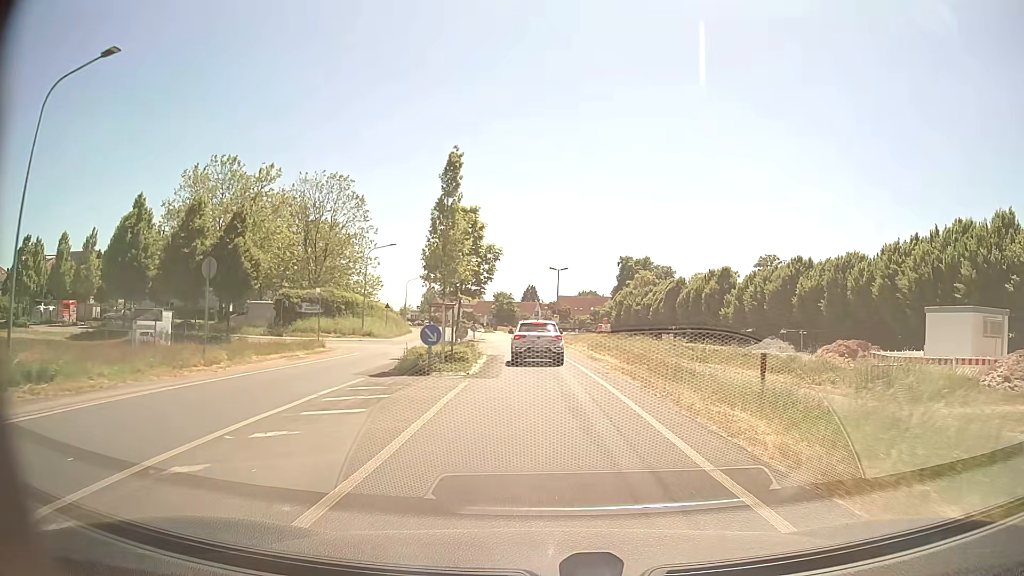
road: tertiary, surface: asphalt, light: Day
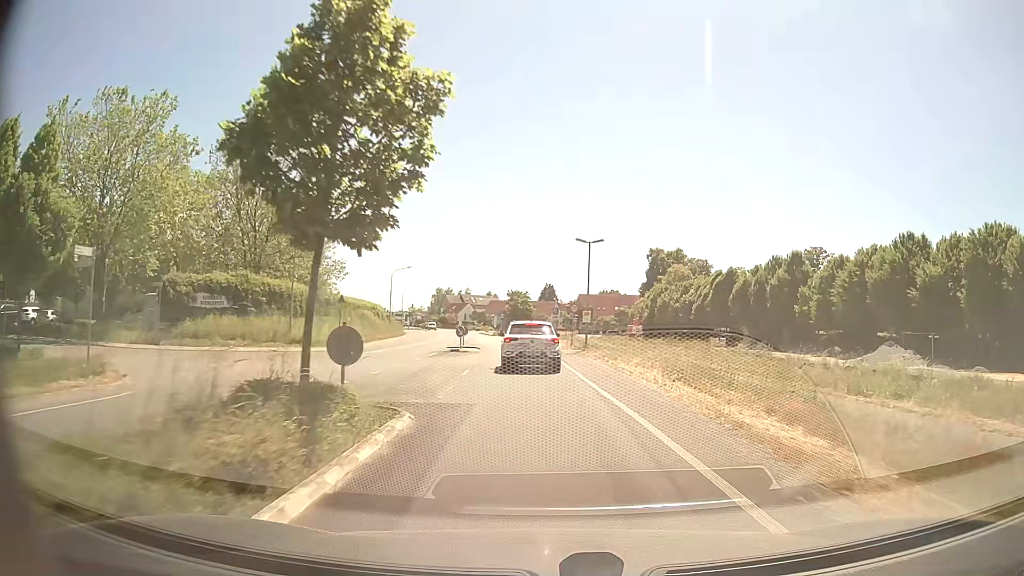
(-0.3, +19.6) m; -2°
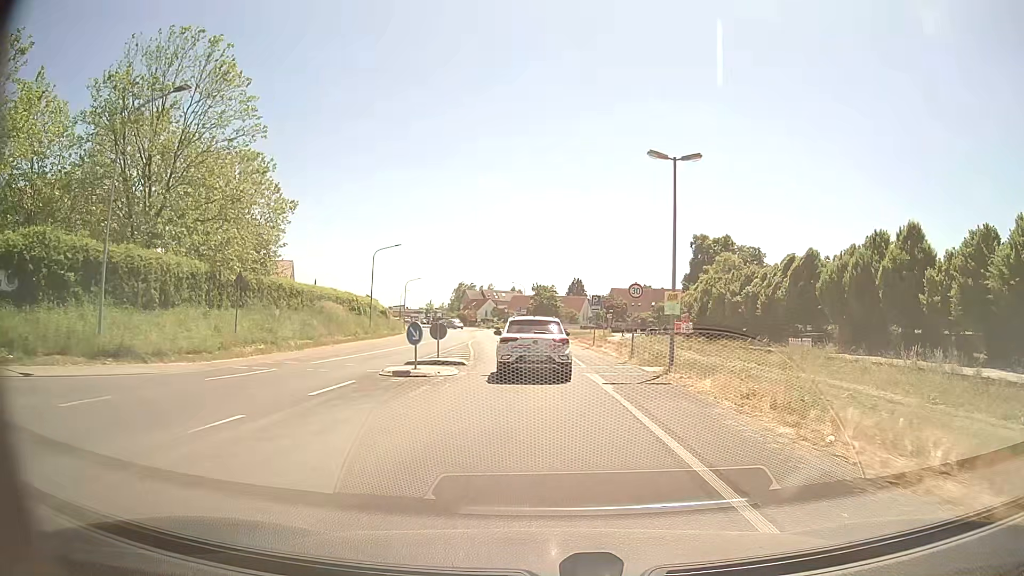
(-0.4, +18.7) m; -2°
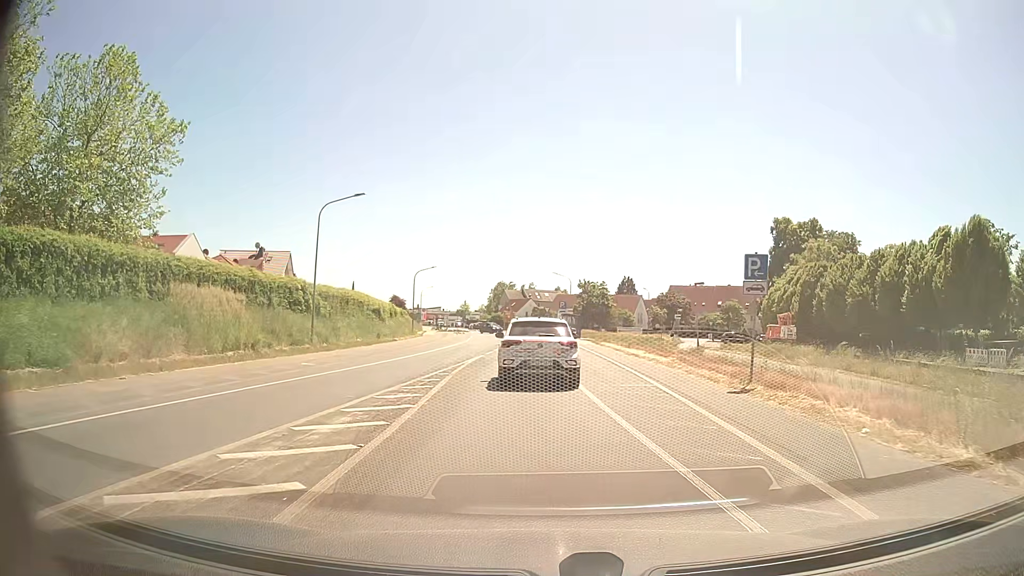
(-0.7, +23.0) m; -4°
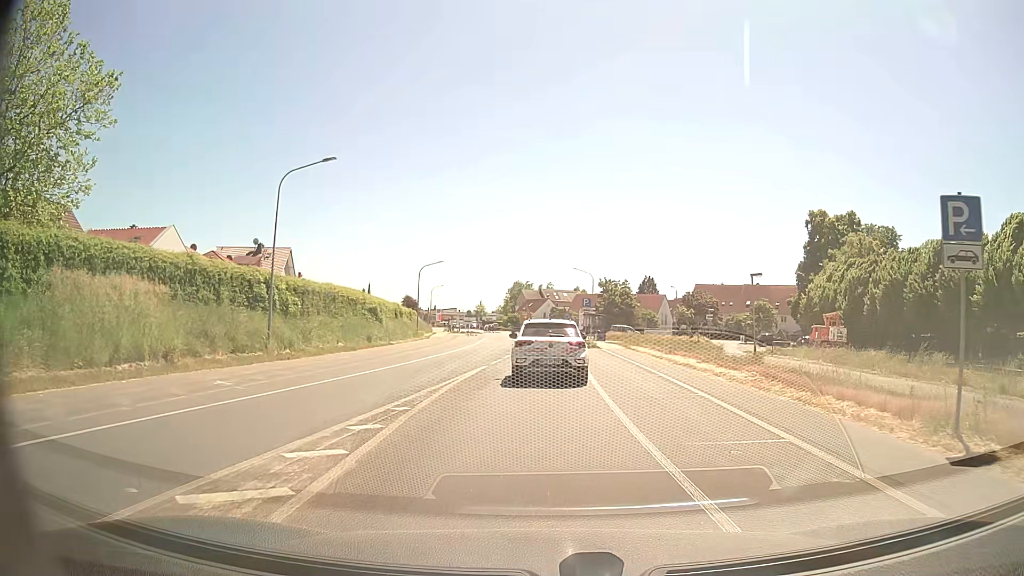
(-0.1, +7.8) m; -1°
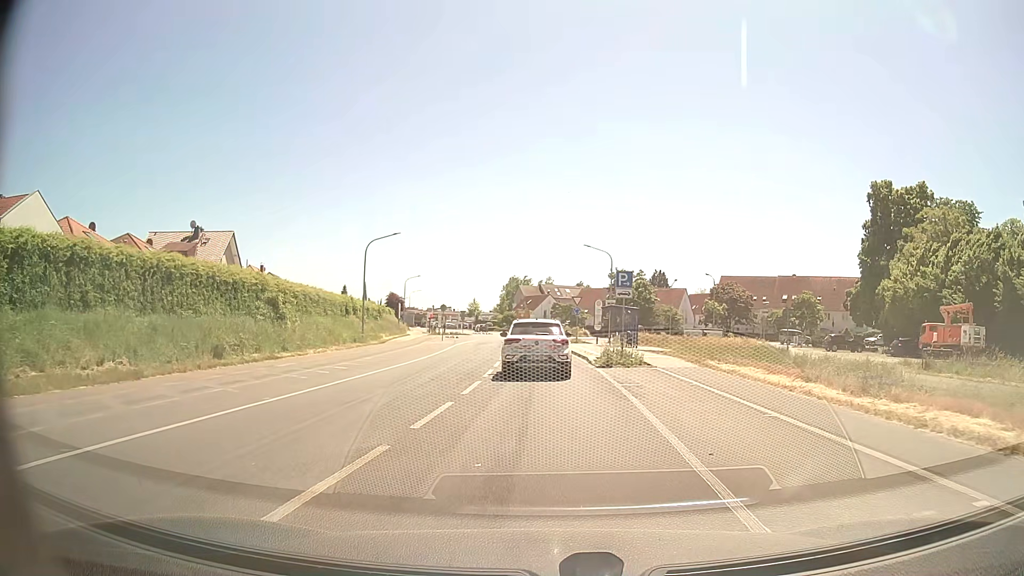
(0.0, +20.9) m; 0°
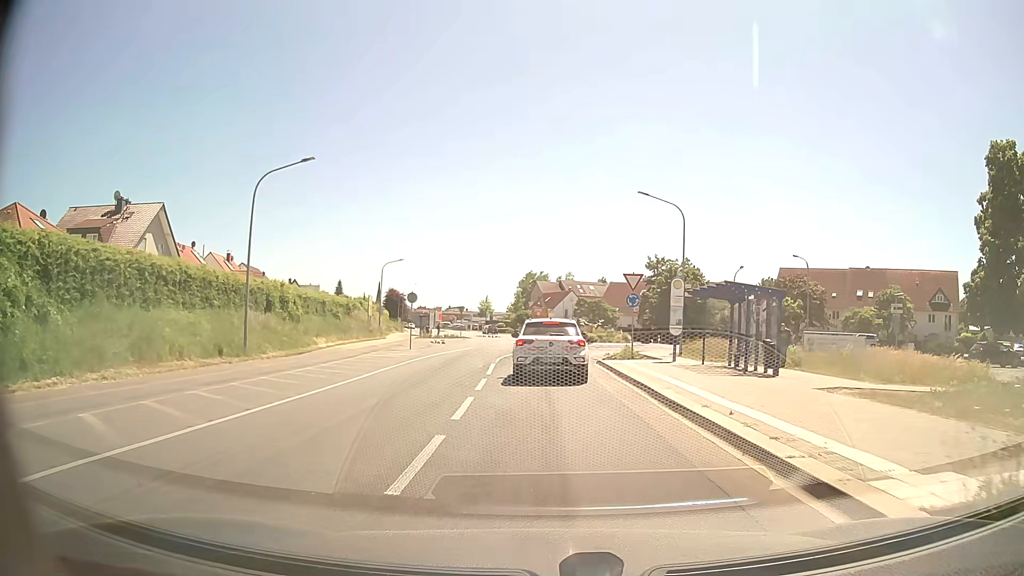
(-0.2, +21.9) m; -2°
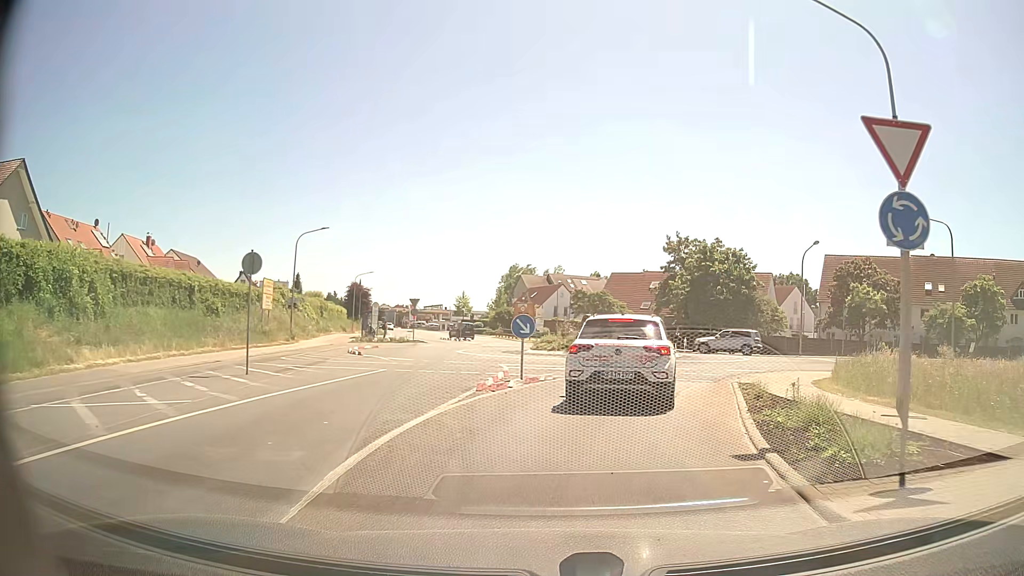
(-0.1, +21.0) m; +2°
(+1, +10) (+3, +20) (+9, +28) (+12, +37) (+7, +45) (0, +52) (-5, +61) (-9, +70) (-13, +79) (-15, +89) m
